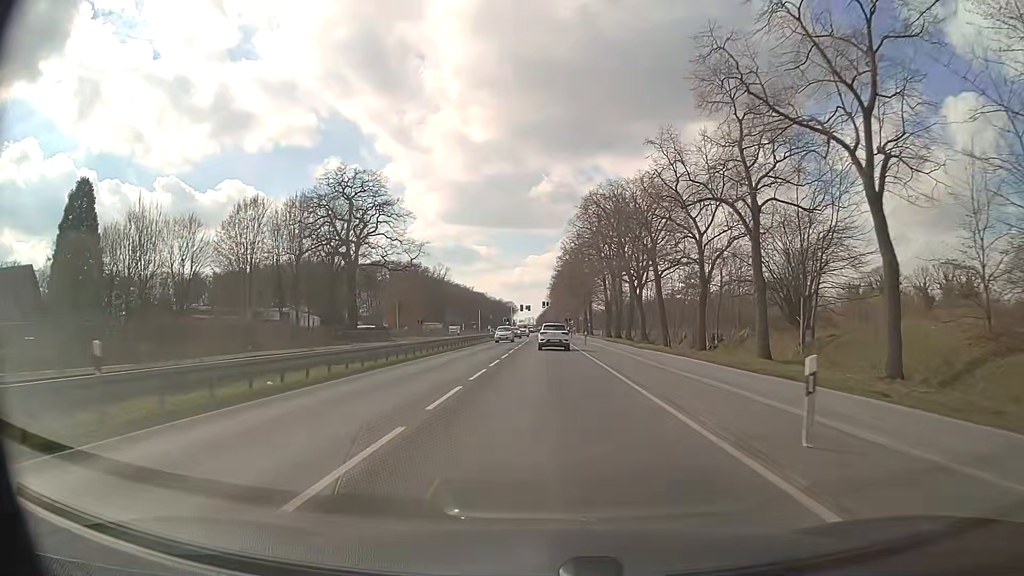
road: primary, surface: asphalt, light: Day
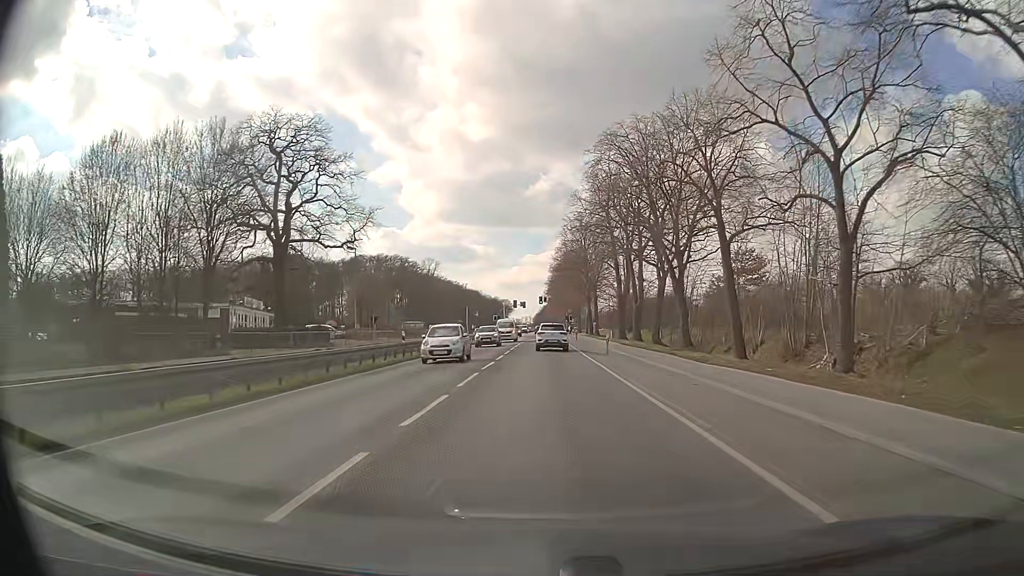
(+0.1, +20.0) m; +1°
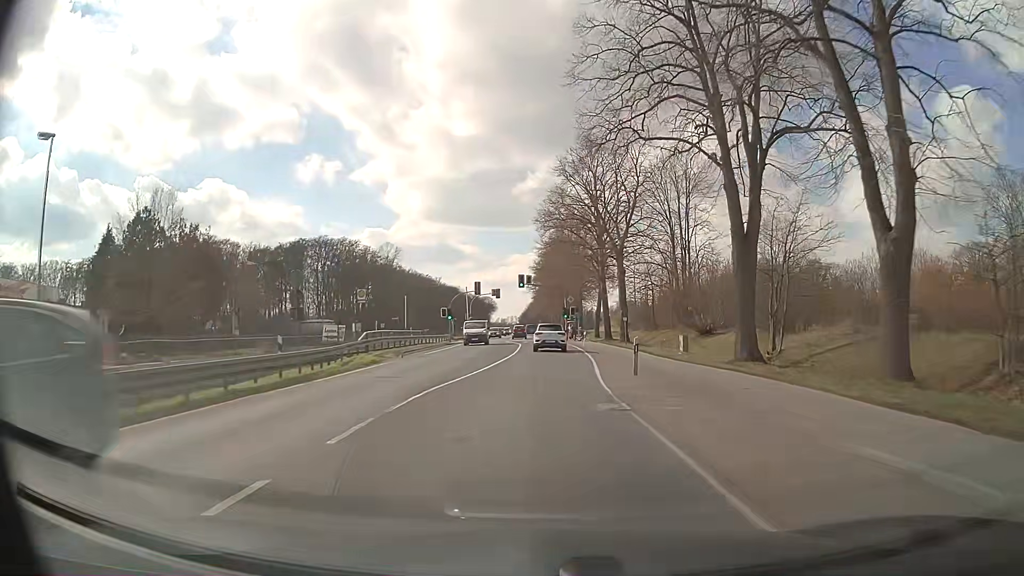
(+0.2, +50.2) m; +1°
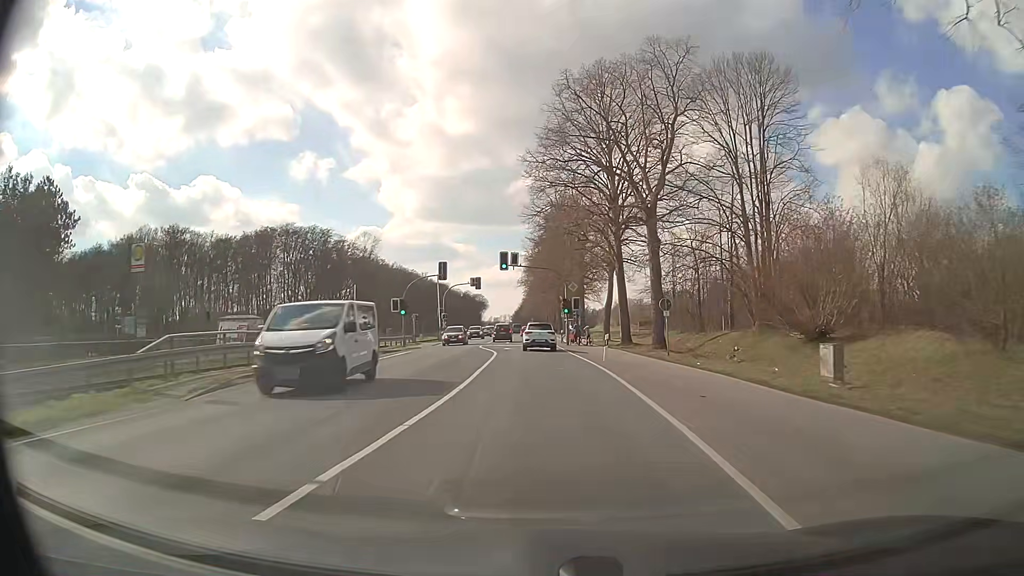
(+0.2, +20.7) m; +1°
(0, +10) (0, +20) (0, +30) (0, +40) (-1, +50) (-1, +60) (-1, +70) (-2, +80) (-2, +90) (-3, +100) m
